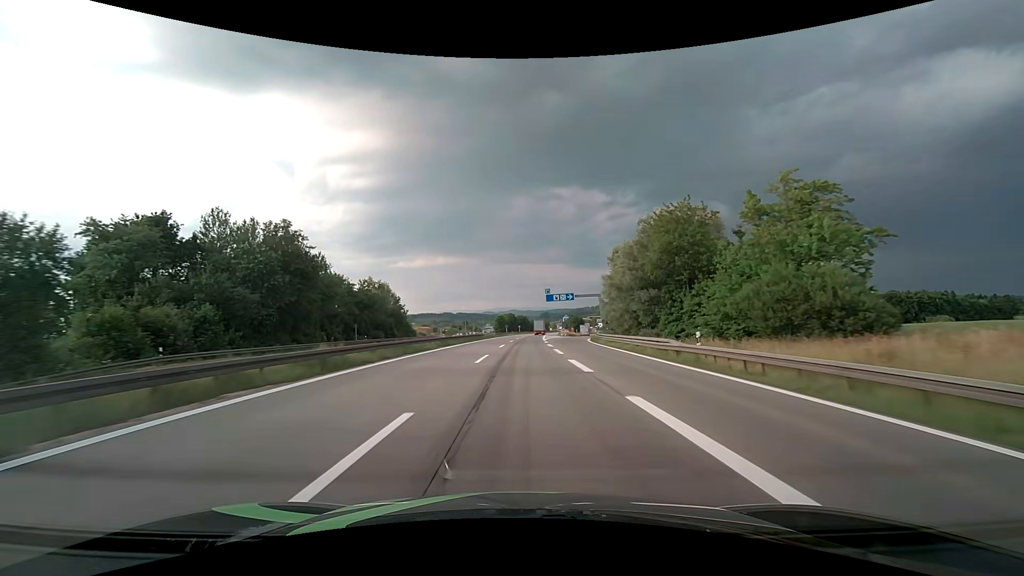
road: motorway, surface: asphalt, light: Day
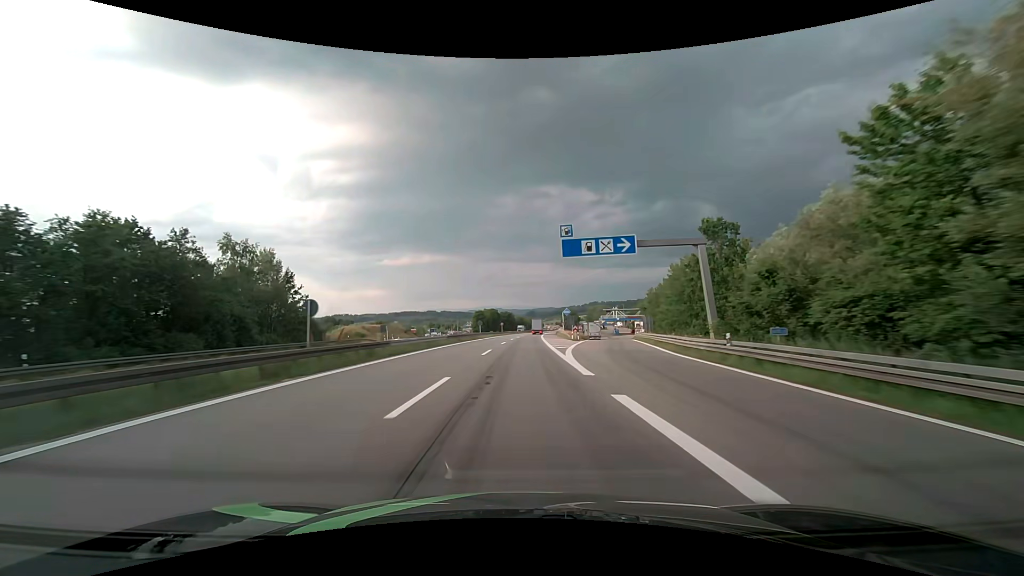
(+0.7, +47.7) m; +1°
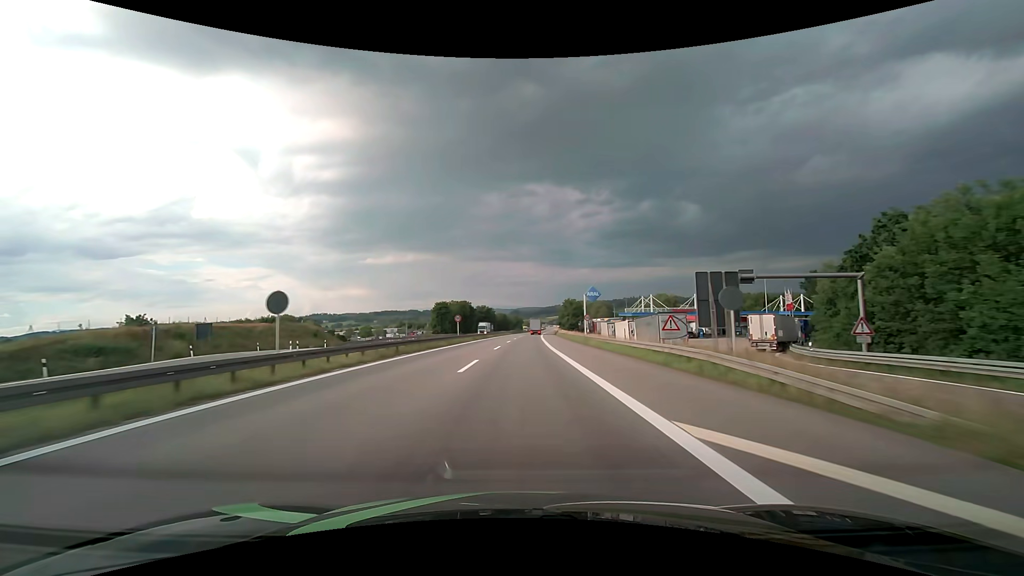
(+1.4, +63.5) m; +2°
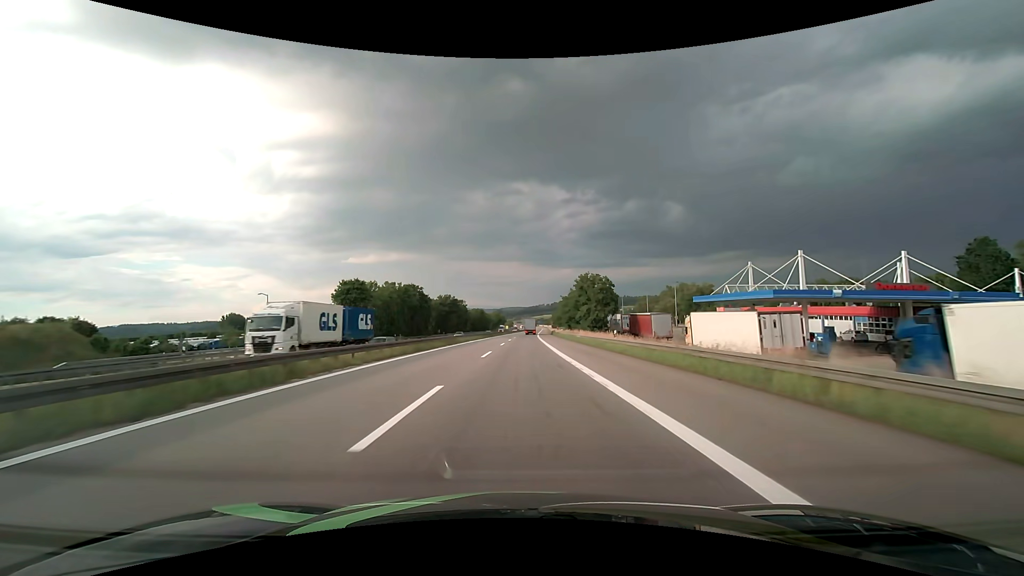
(+1.1, +63.4) m; +2°
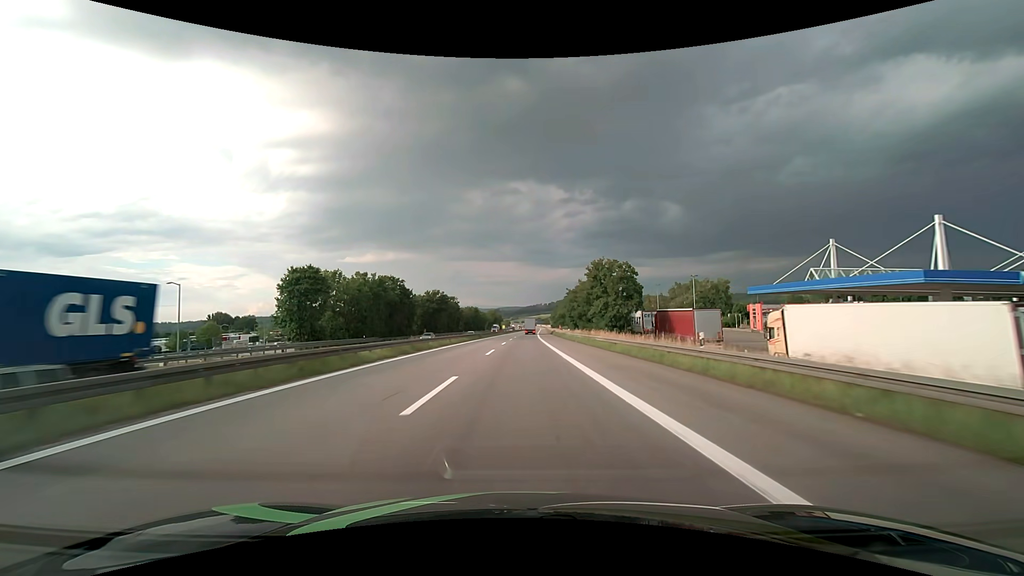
(0.0, +15.8) m; 0°
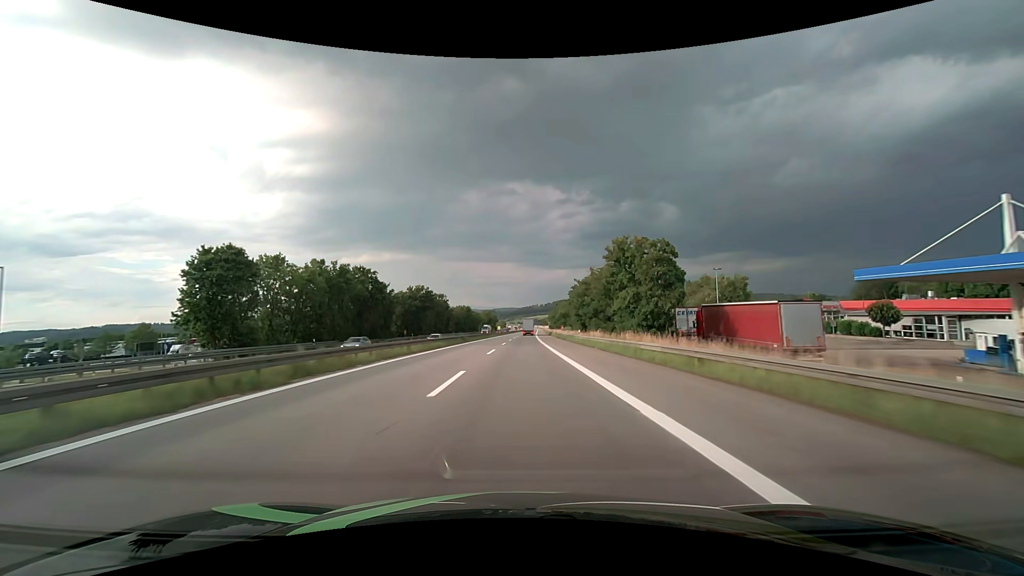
(+0.1, +15.8) m; 0°
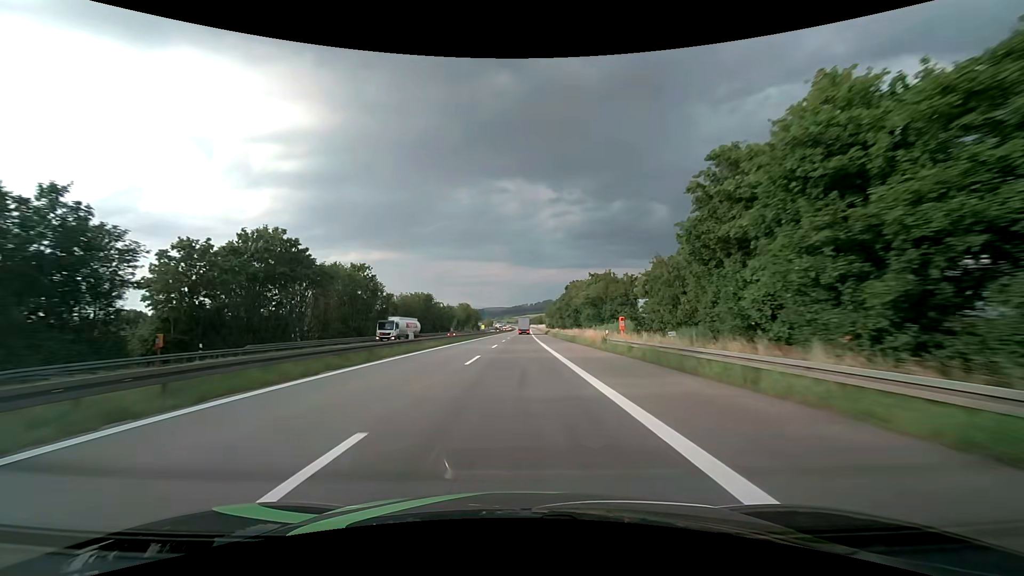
(+0.9, +63.4) m; +1°
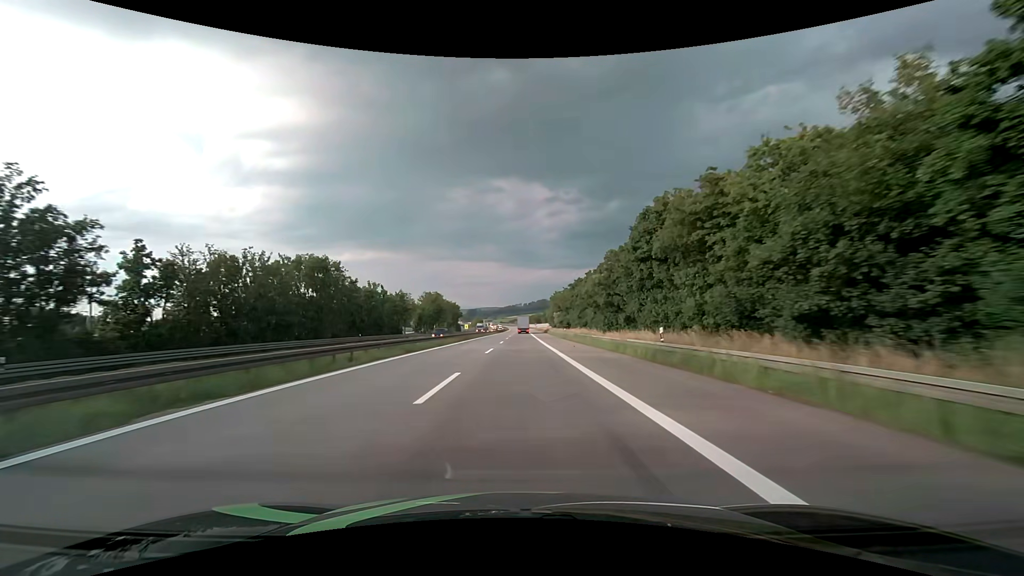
(+0.2, +63.4) m; +1°
(0, +10) (0, +20) (0, +30) (0, +40) (0, +50) (0, +60) (+1, +70) (+1, +80) (+1, +90) (+1, +100) m
